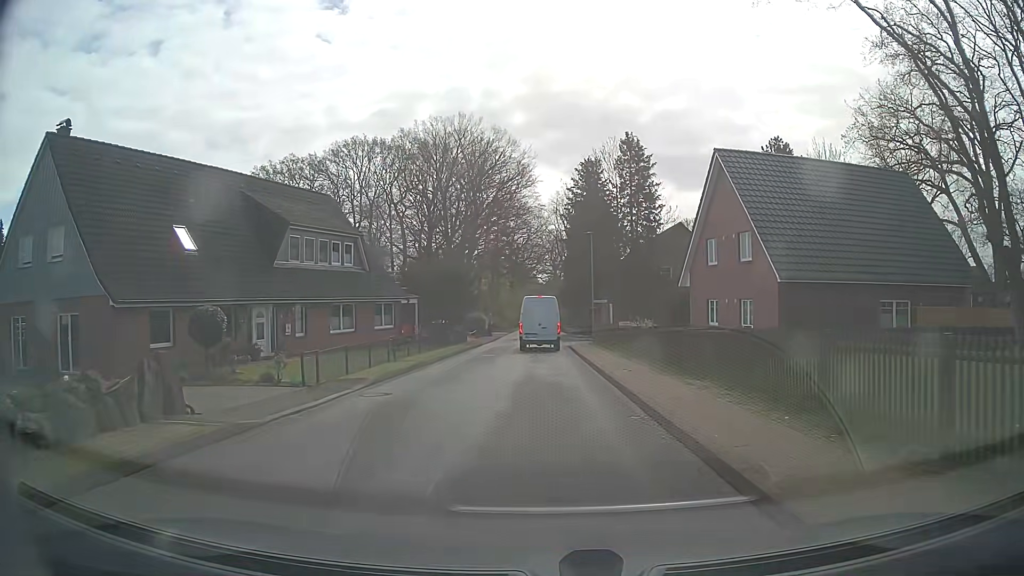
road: unclassified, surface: asphalt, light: Day
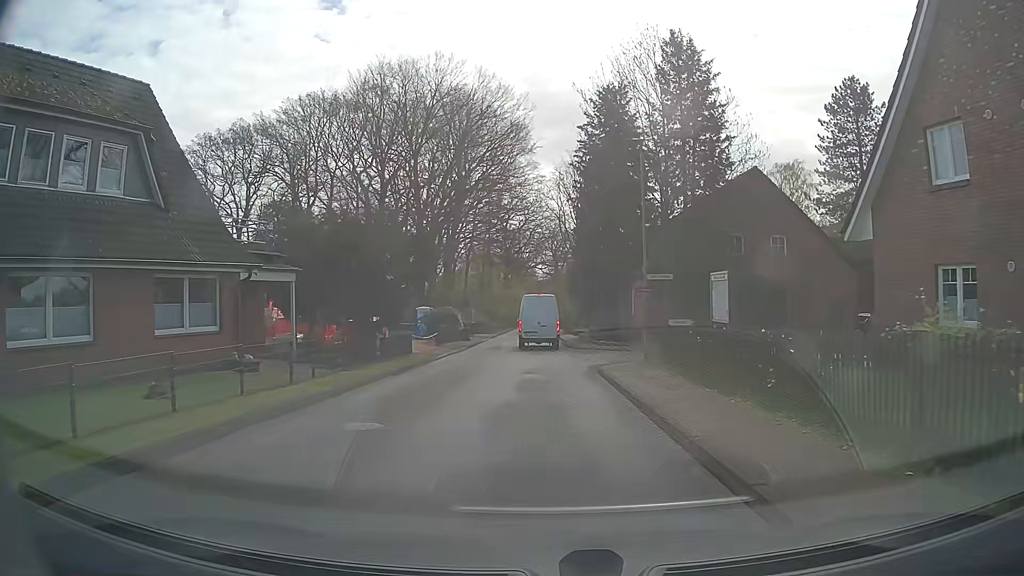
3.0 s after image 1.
(-0.5, +20.7) m; -2°
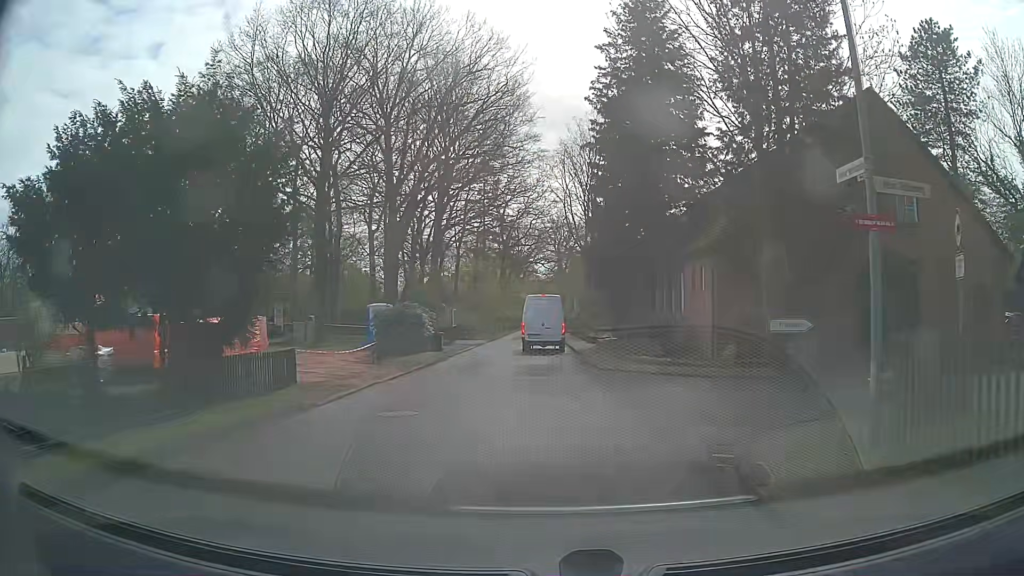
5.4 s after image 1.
(0.0, +13.8) m; 0°
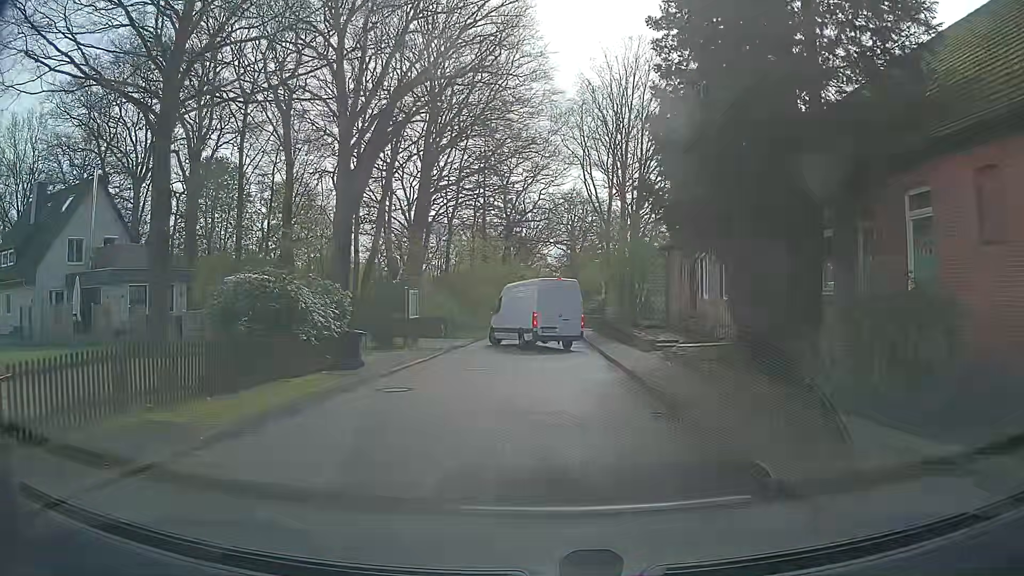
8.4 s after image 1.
(-0.2, +16.9) m; -1°
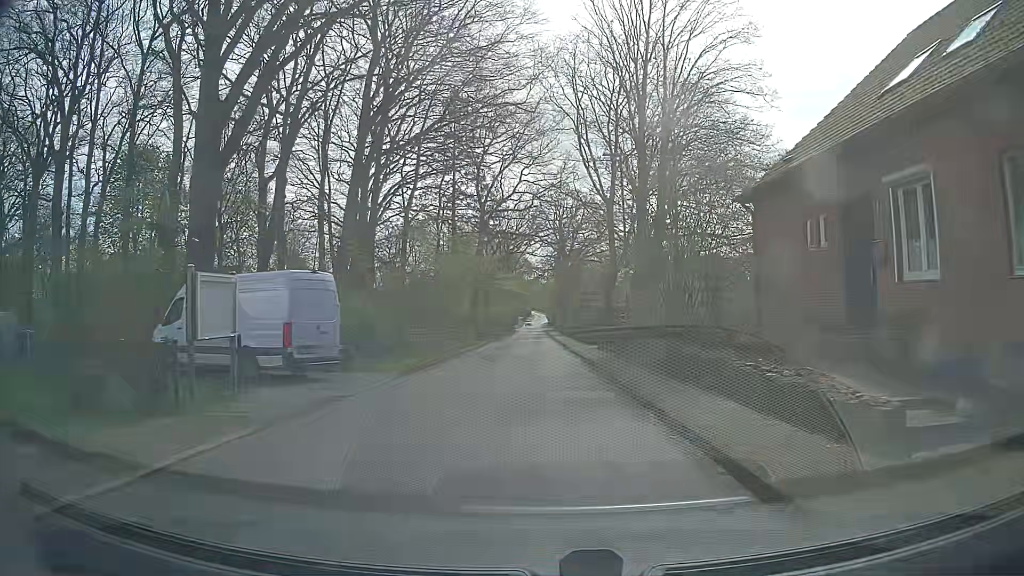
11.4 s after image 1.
(+0.1, +16.0) m; +2°
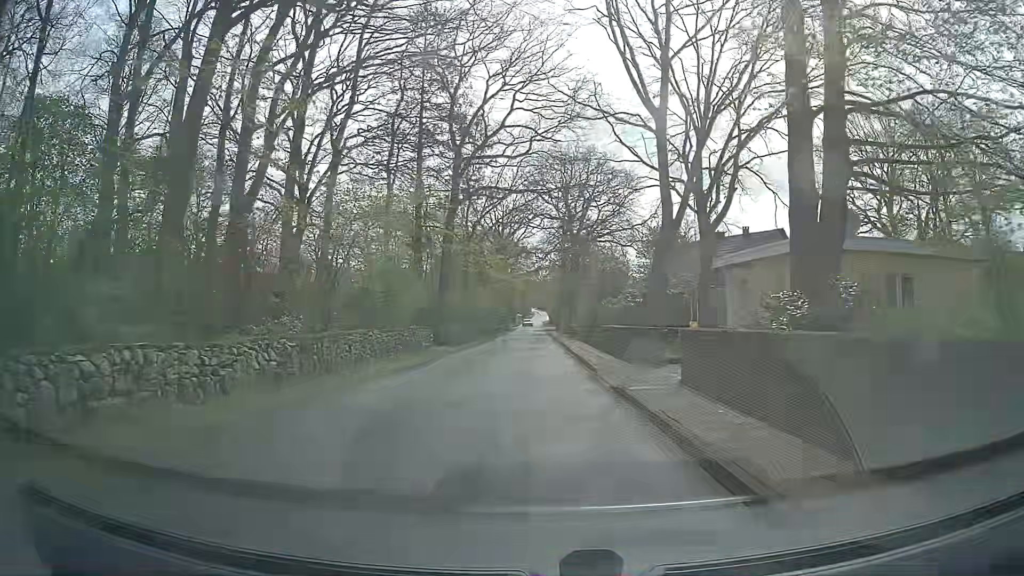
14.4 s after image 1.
(-0.2, +20.7) m; -1°
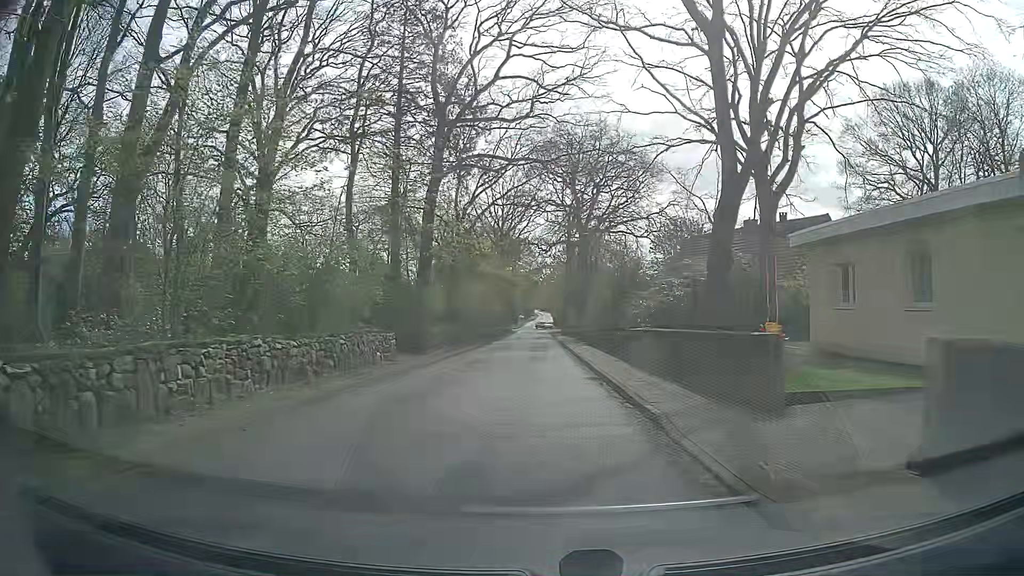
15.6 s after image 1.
(0.0, +8.9) m; -1°
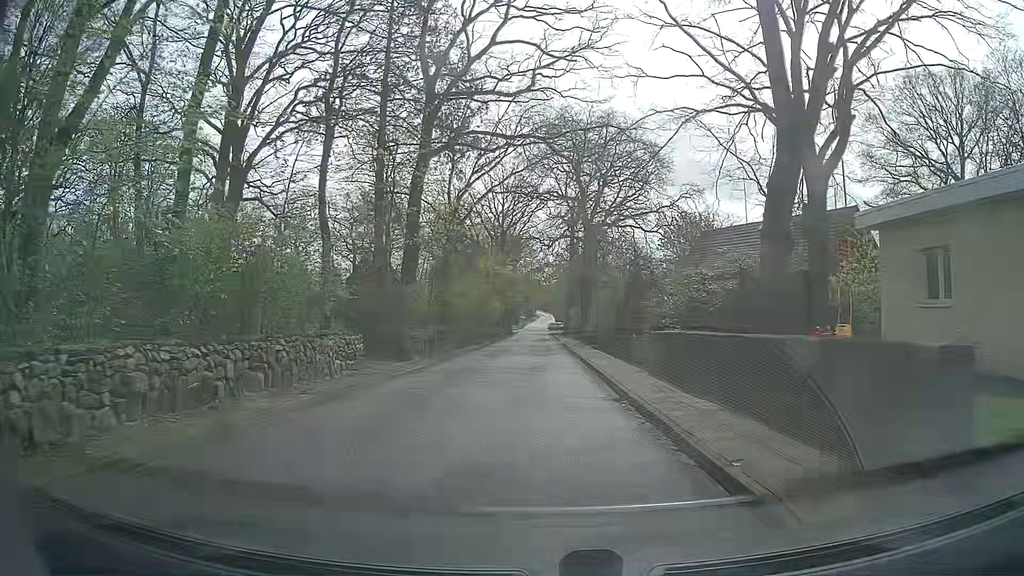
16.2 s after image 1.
(0.0, +4.5) m; +1°
